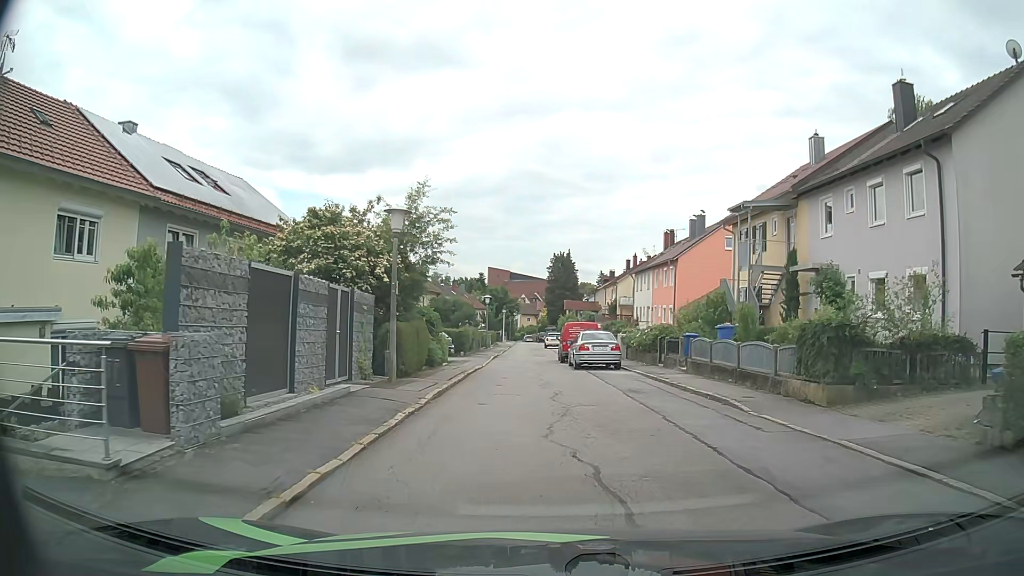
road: residential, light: Day
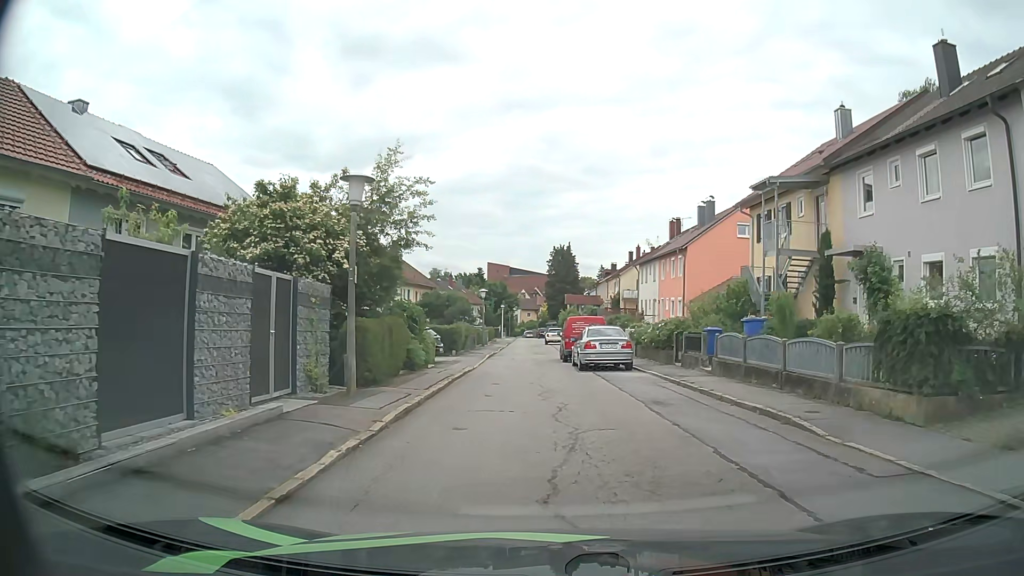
(0.0, +3.2) m; 0°
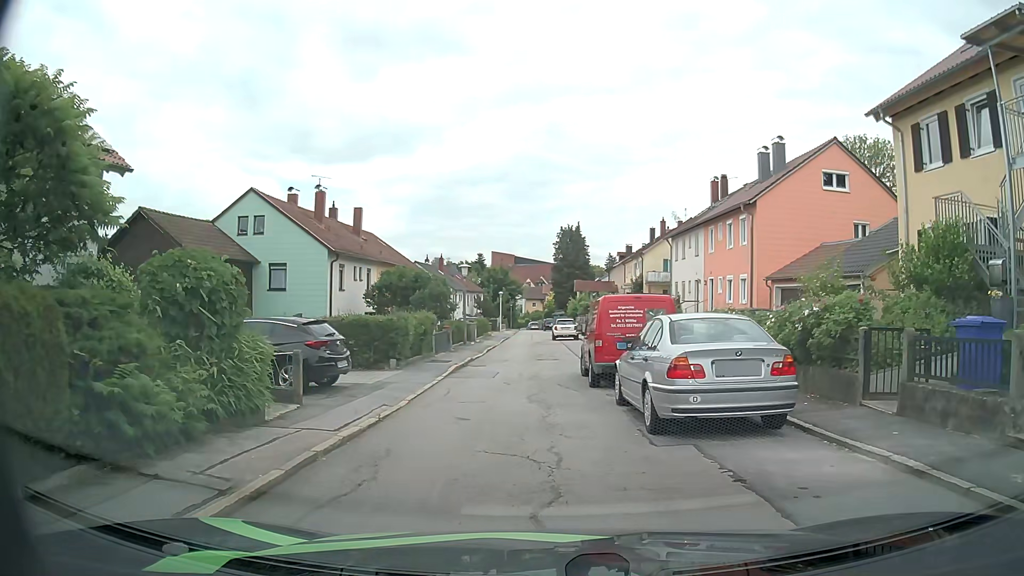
(-0.2, +13.3) m; -1°
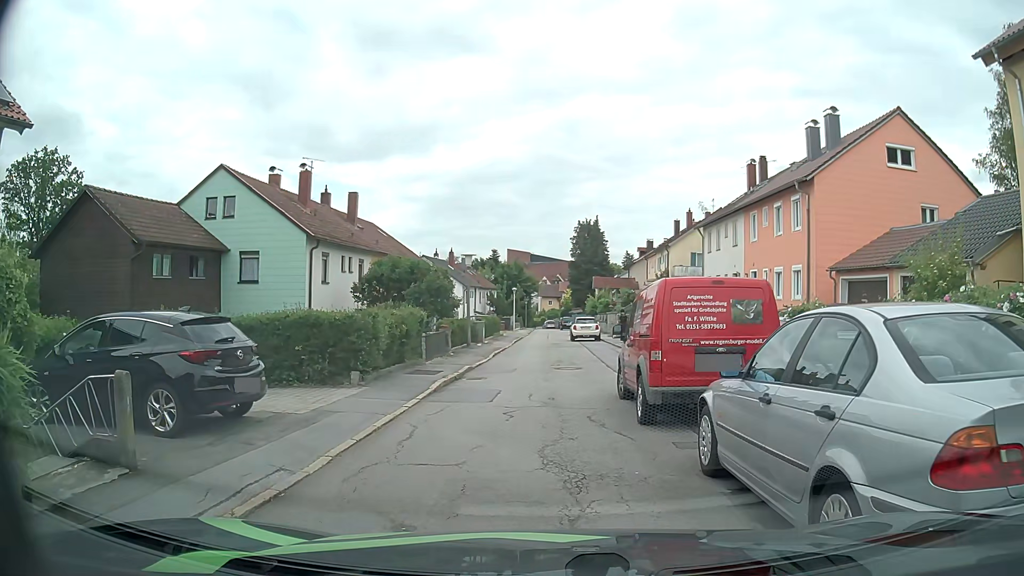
(0.0, +4.9) m; -3°
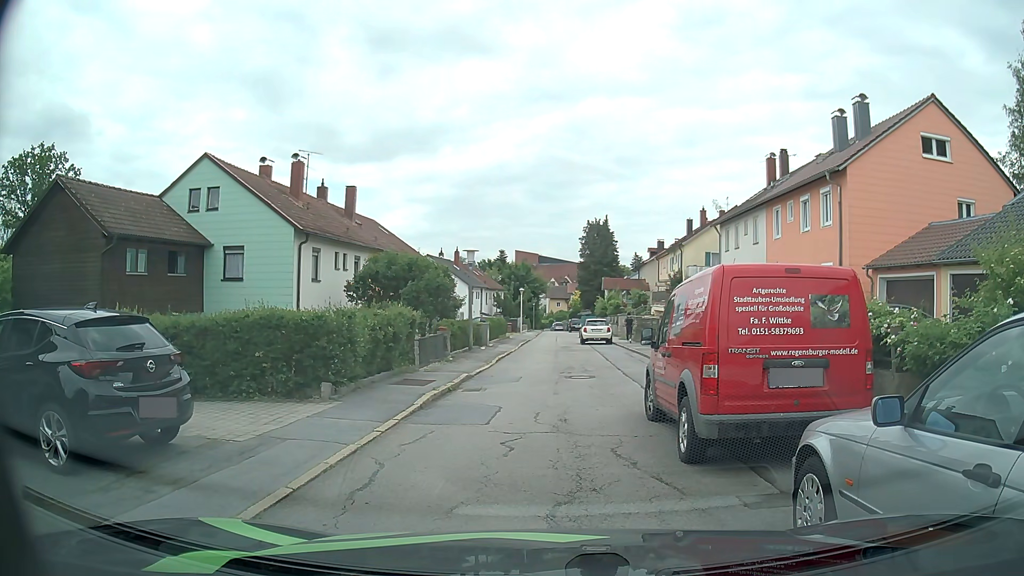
(0.0, +2.2) m; +1°
